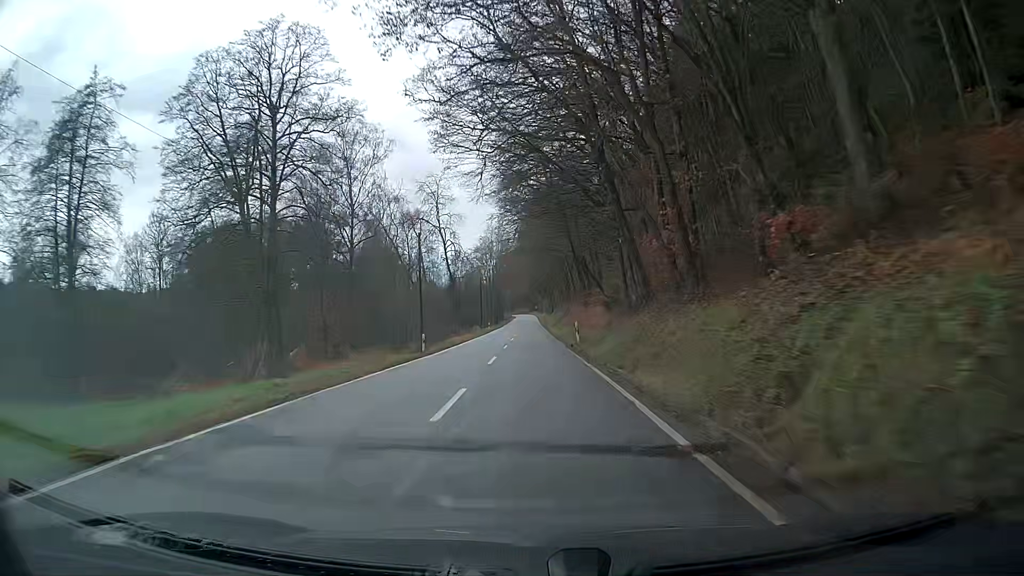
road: secondary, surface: asphalt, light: Day
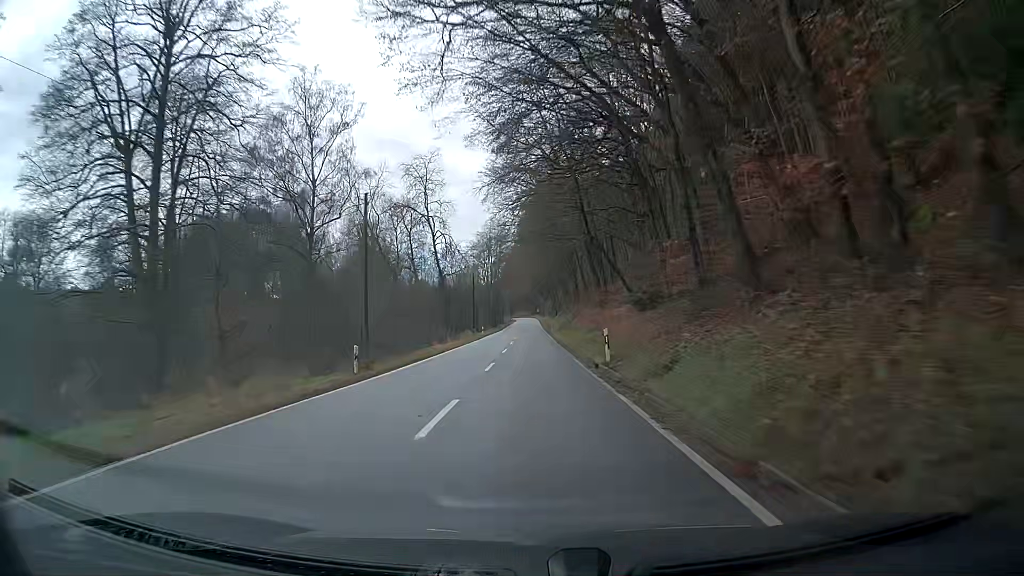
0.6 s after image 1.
(0.0, +12.8) m; 0°
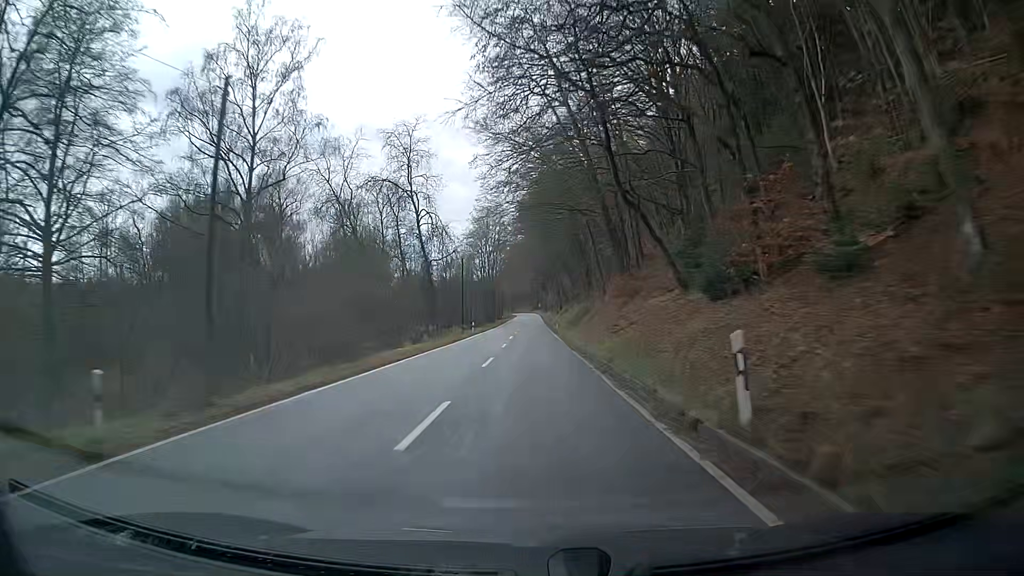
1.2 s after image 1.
(-0.1, +12.8) m; -1°
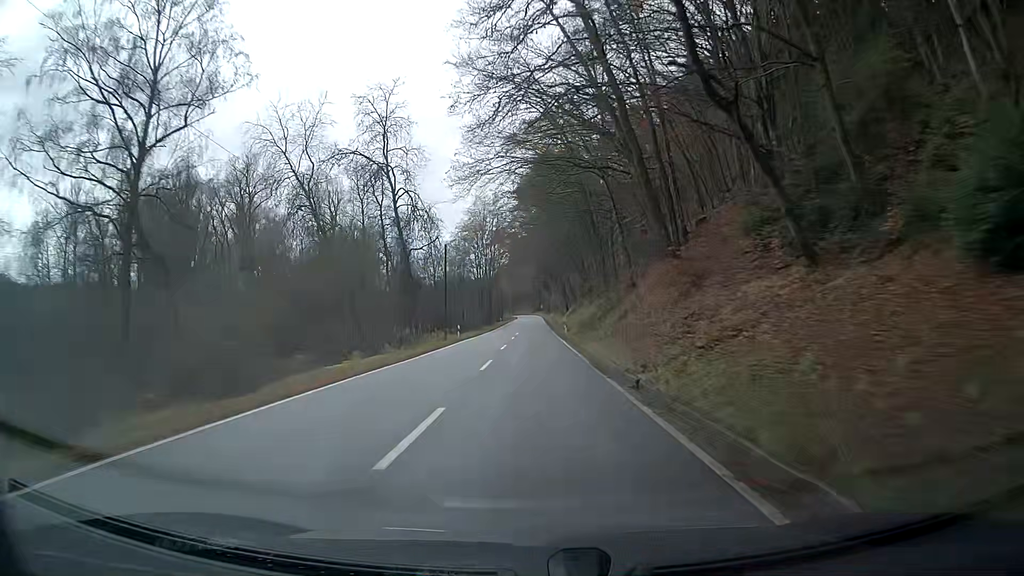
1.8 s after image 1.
(-0.1, +12.9) m; 0°
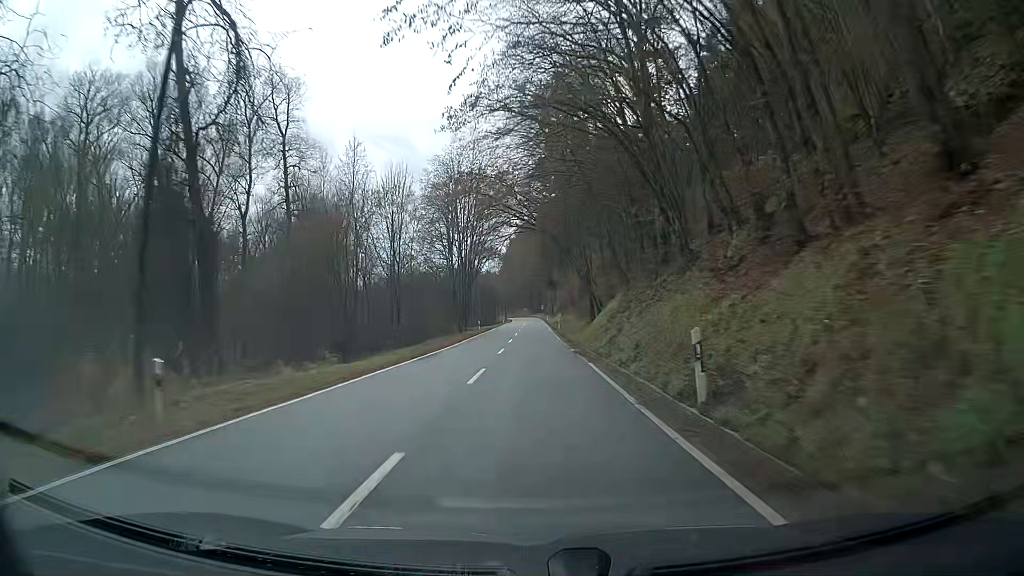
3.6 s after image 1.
(0.0, +38.7) m; +1°
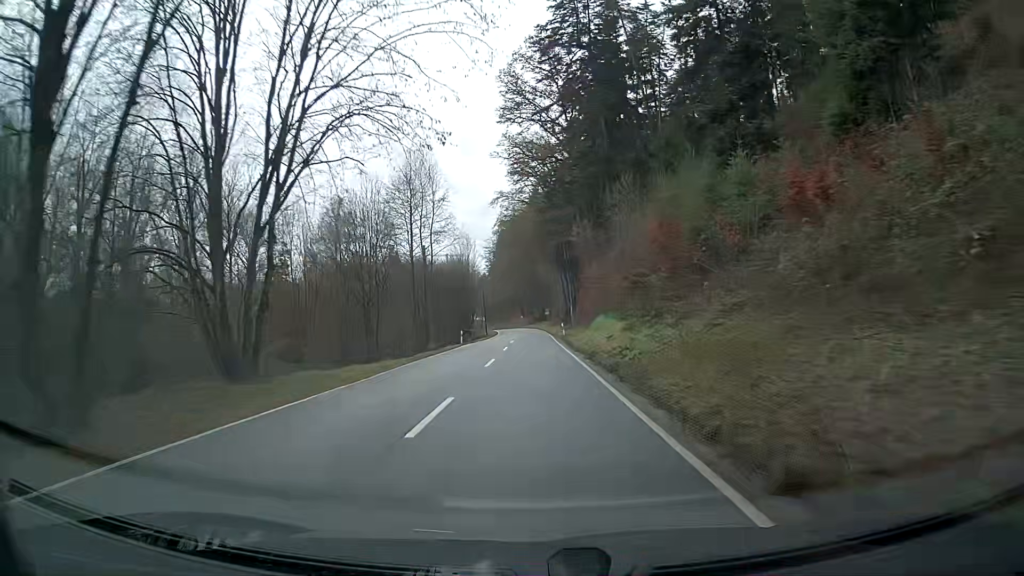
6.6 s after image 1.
(-0.2, +64.5) m; 0°
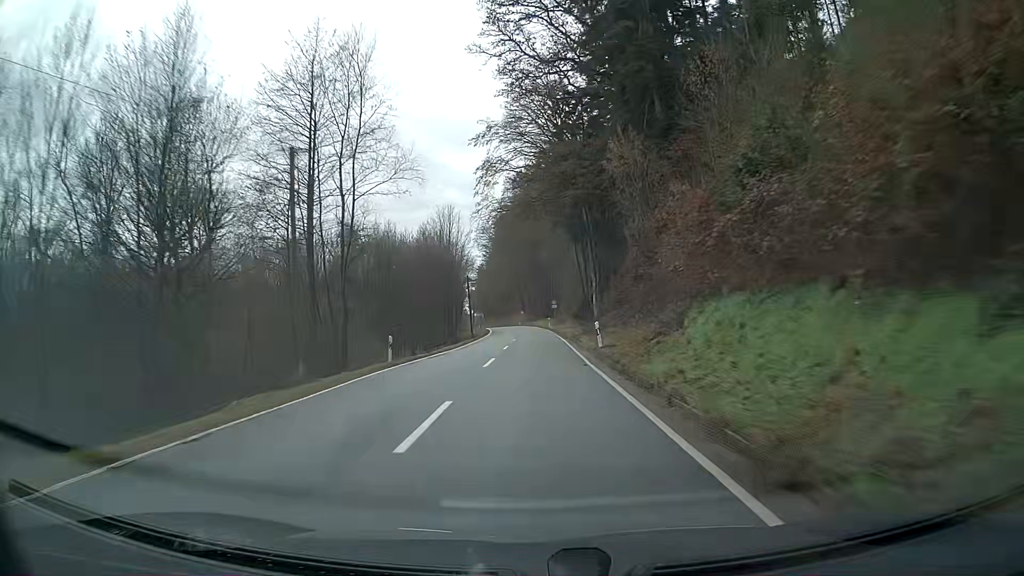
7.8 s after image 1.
(0.0, +24.9) m; 0°
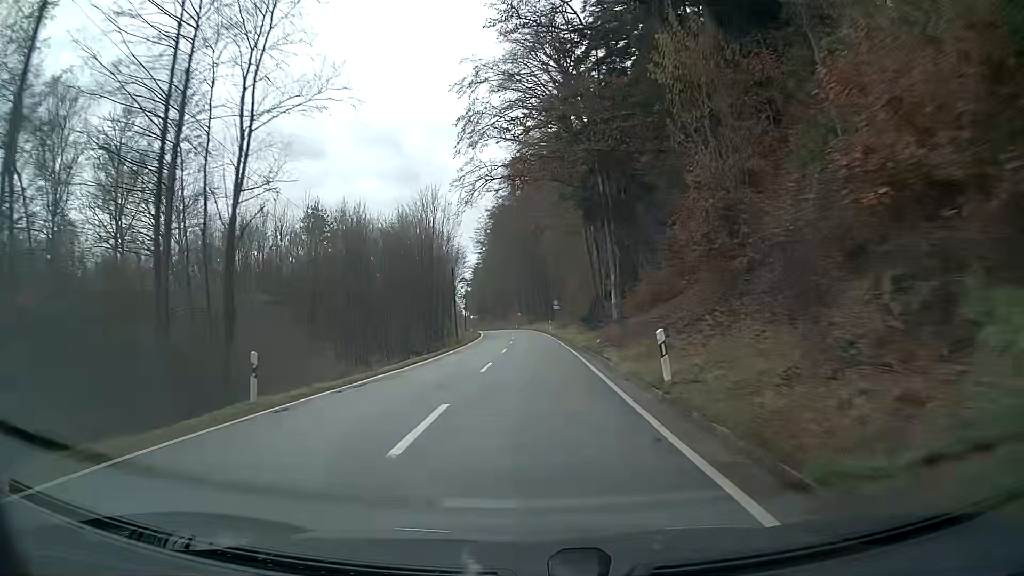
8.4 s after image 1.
(0.0, +11.9) m; 0°
